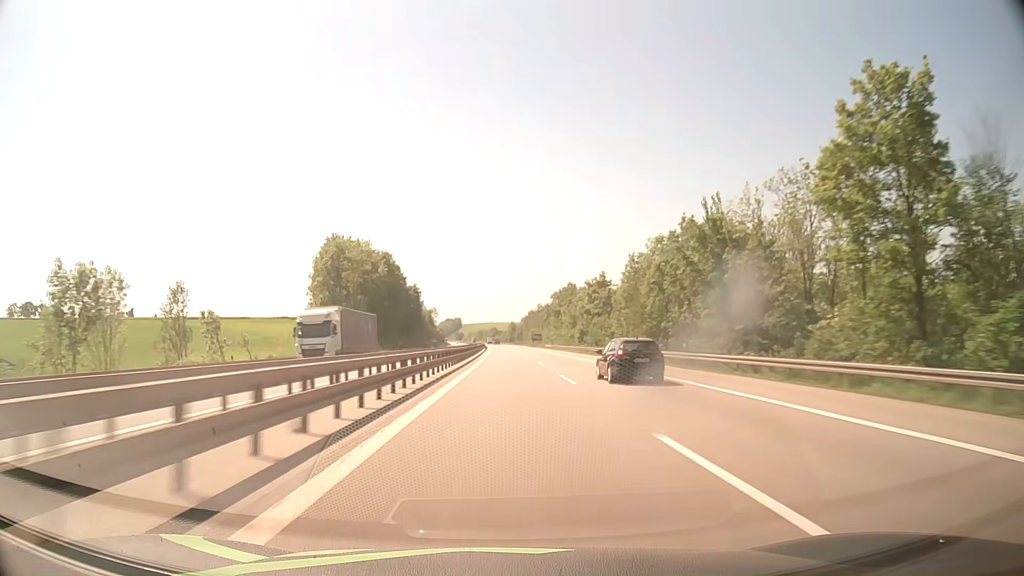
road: motorway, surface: asphalt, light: Day
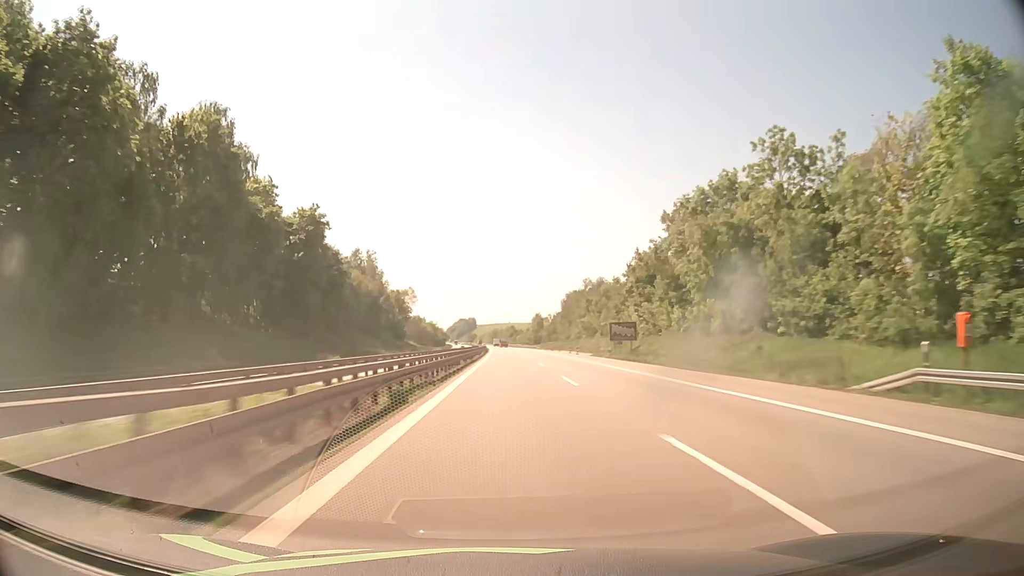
(-1.6, +126.9) m; -2°
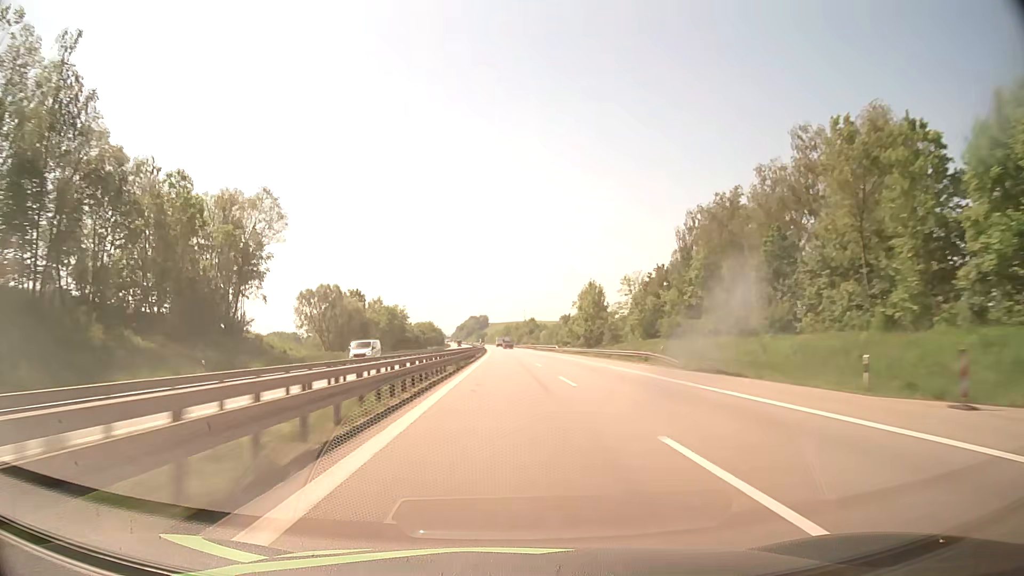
(-1.4, +127.0) m; -1°
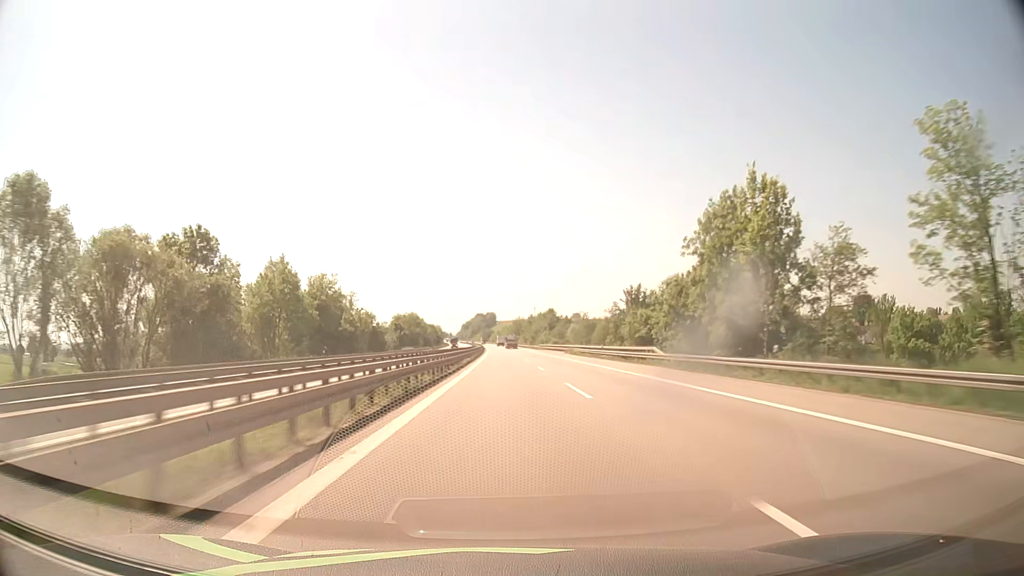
(-0.5, +76.2) m; -1°
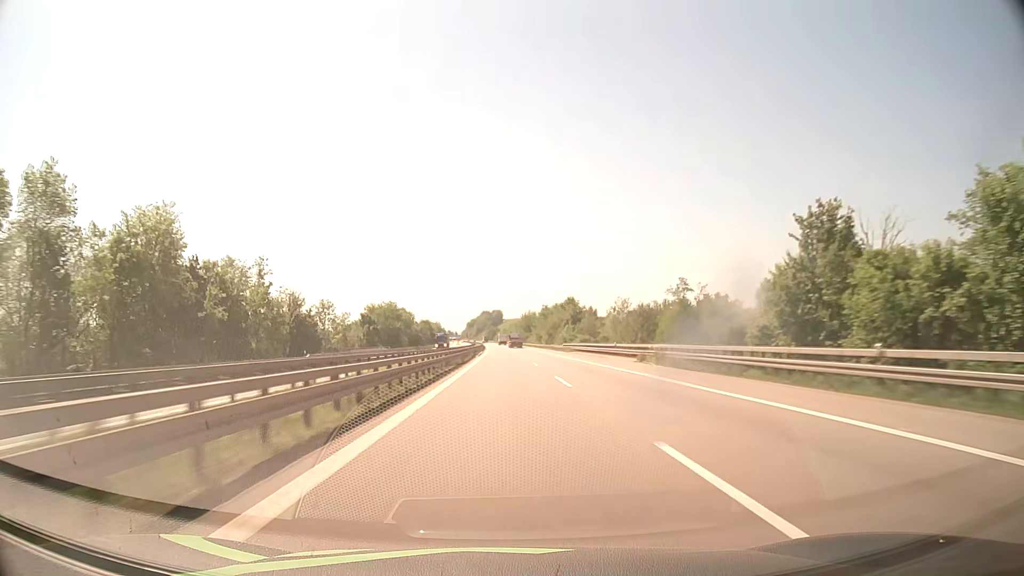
(-0.2, +50.9) m; 0°
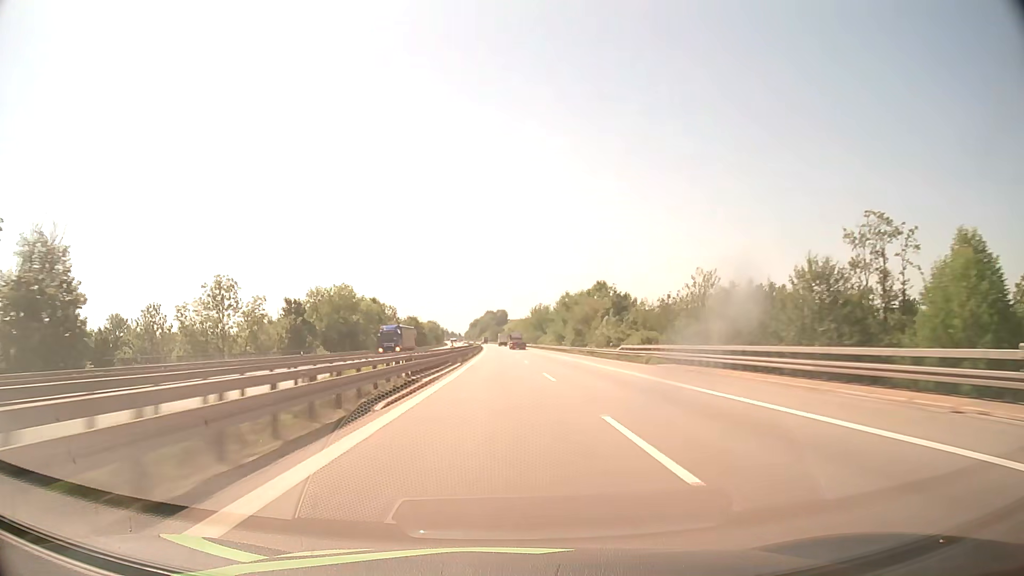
(-0.2, +50.8) m; 0°
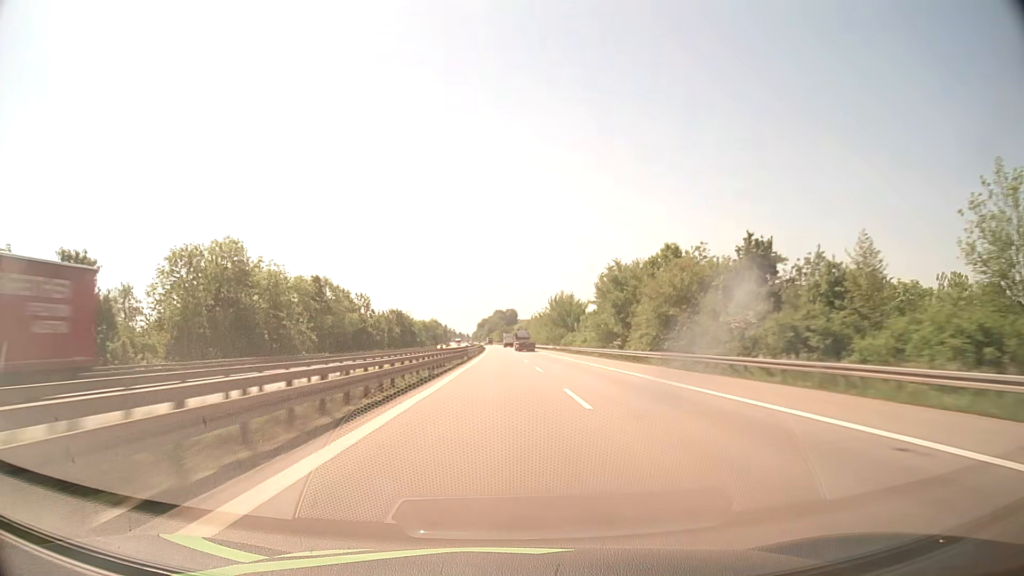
(-0.3, +50.8) m; -1°
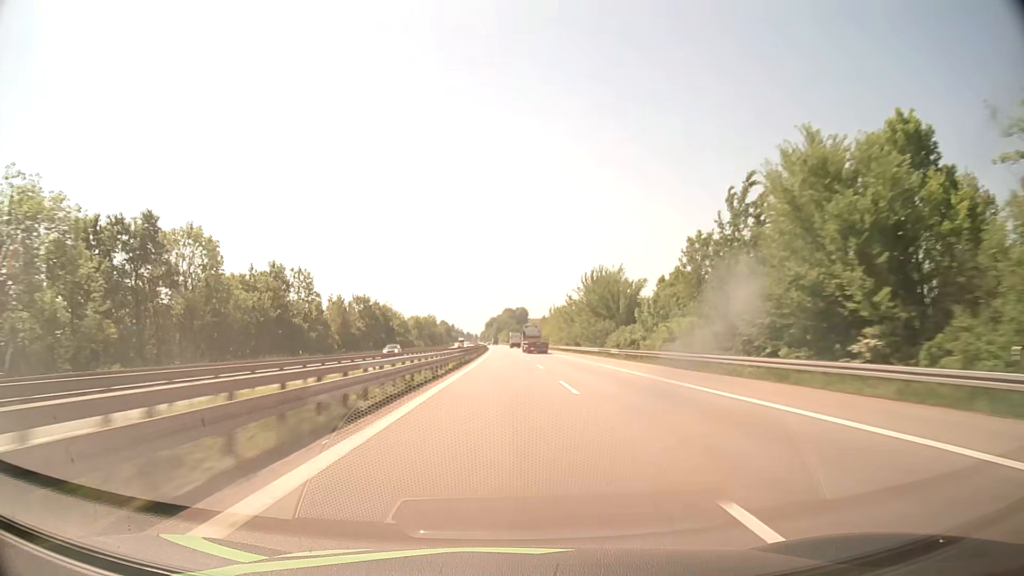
(-0.4, +50.8) m; -1°
(0, +10) (0, +20) (0, +30) (0, +40) (0, +50) (0, +60) (-1, +70) (-1, +80) (-1, +90) (-1, +100) m
